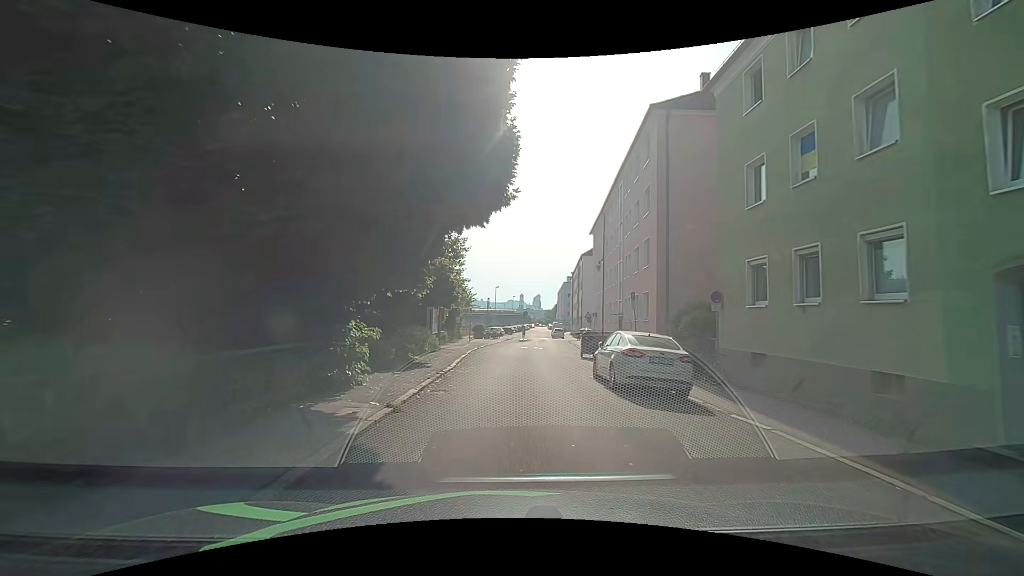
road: residential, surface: asphalt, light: Day
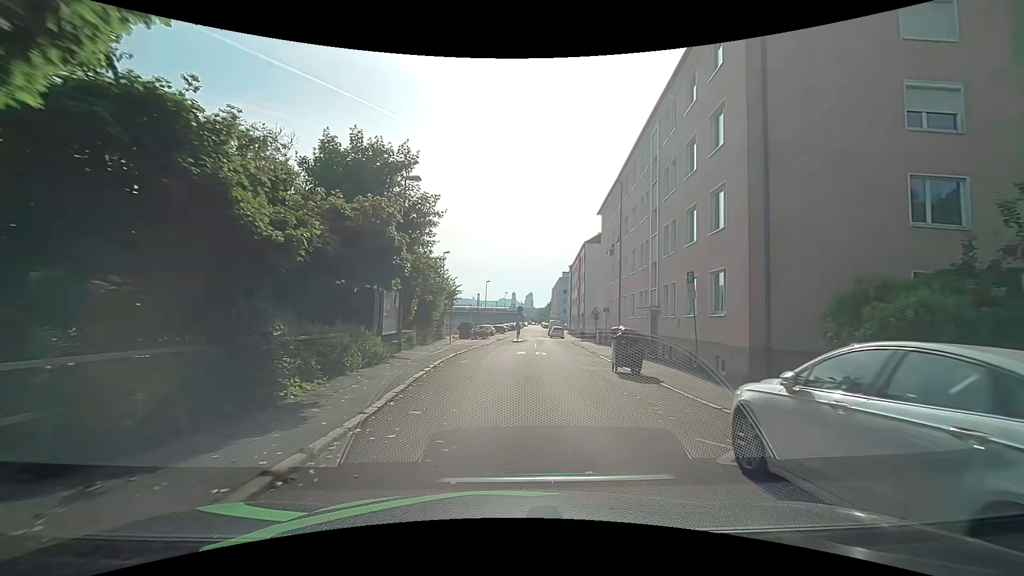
(0.0, +9.9) m; +1°
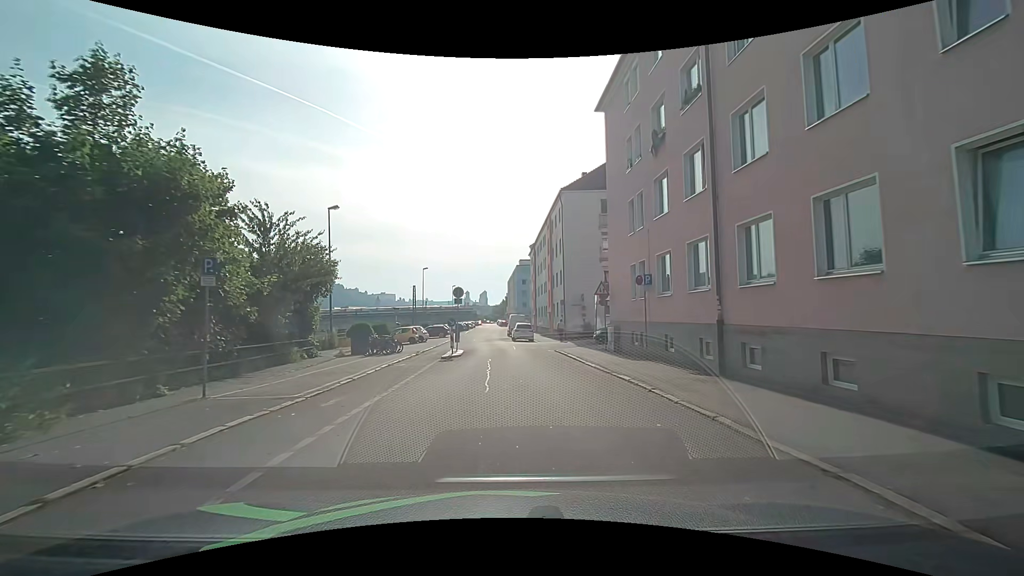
(+1.1, +24.0) m; +4°
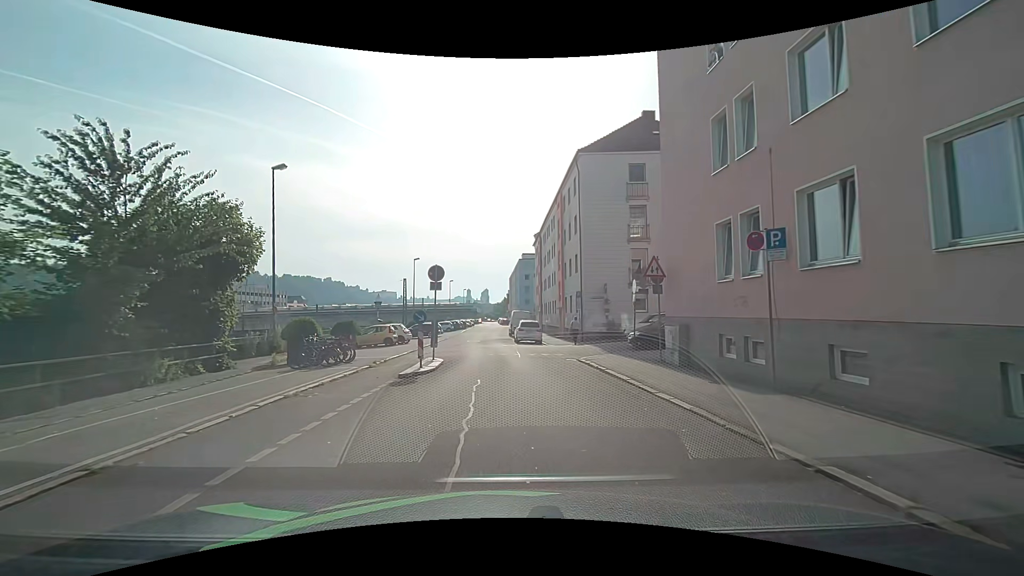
(+0.1, +8.8) m; 0°
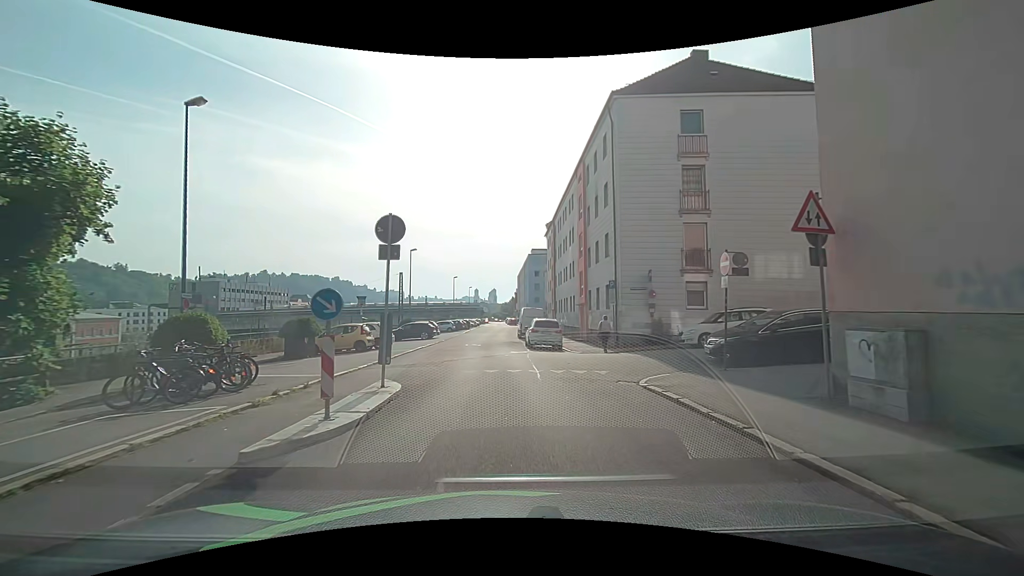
(0.0, +8.1) m; 0°
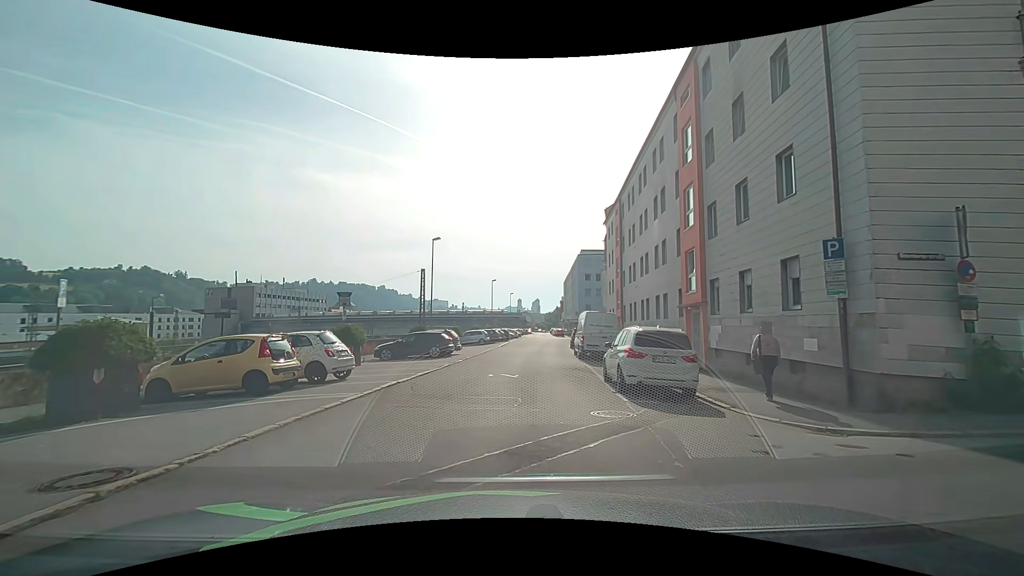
(-0.3, +13.8) m; -5°
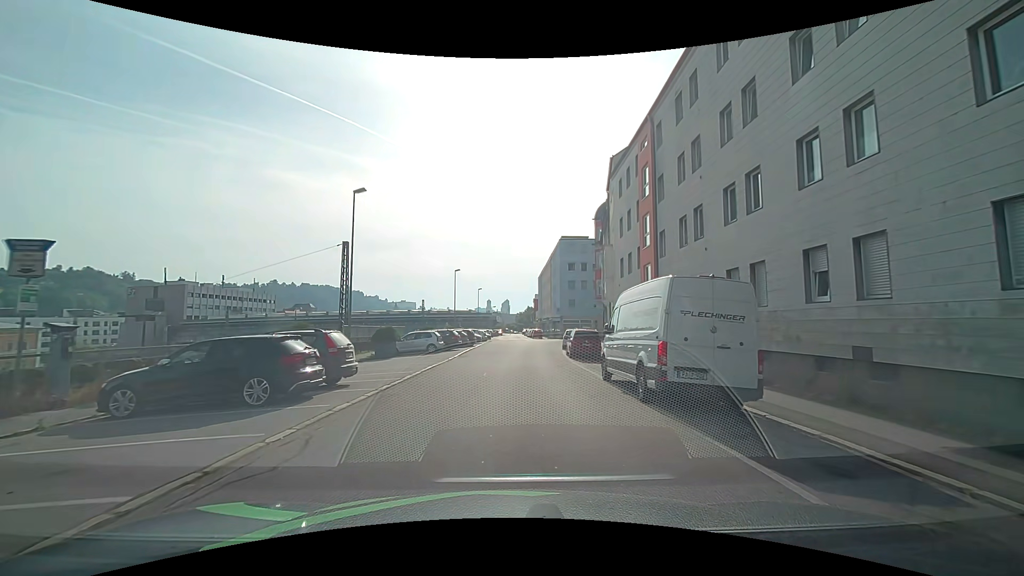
(+0.3, +17.0) m; +4°
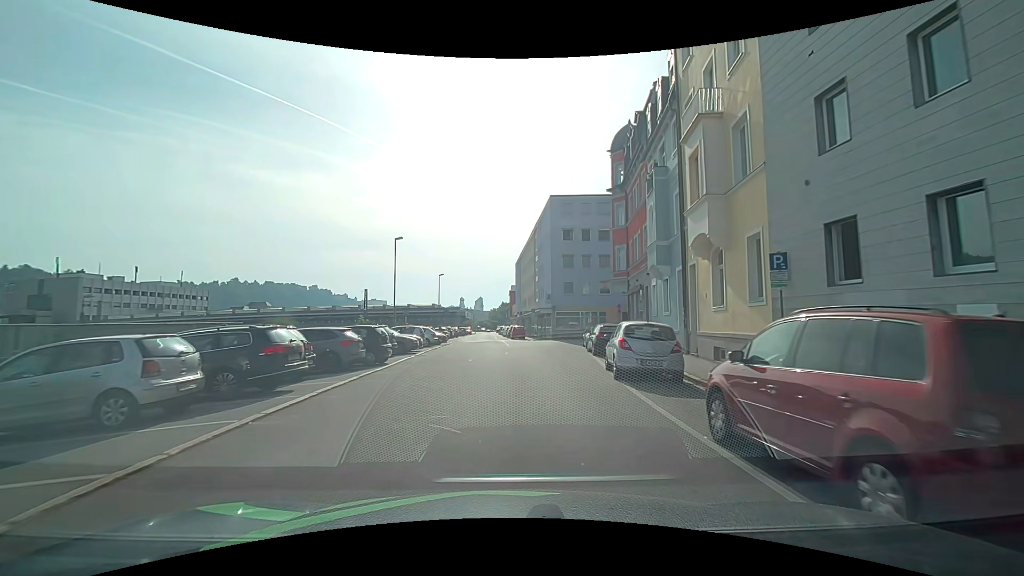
(+0.2, +24.6) m; +1°
(0, +10) (+1, +20) (+2, +30) (+2, +40) (0, +50) (-1, +60) (-1, +70) (-1, +80) (-2, +90) (-2, +100) m
